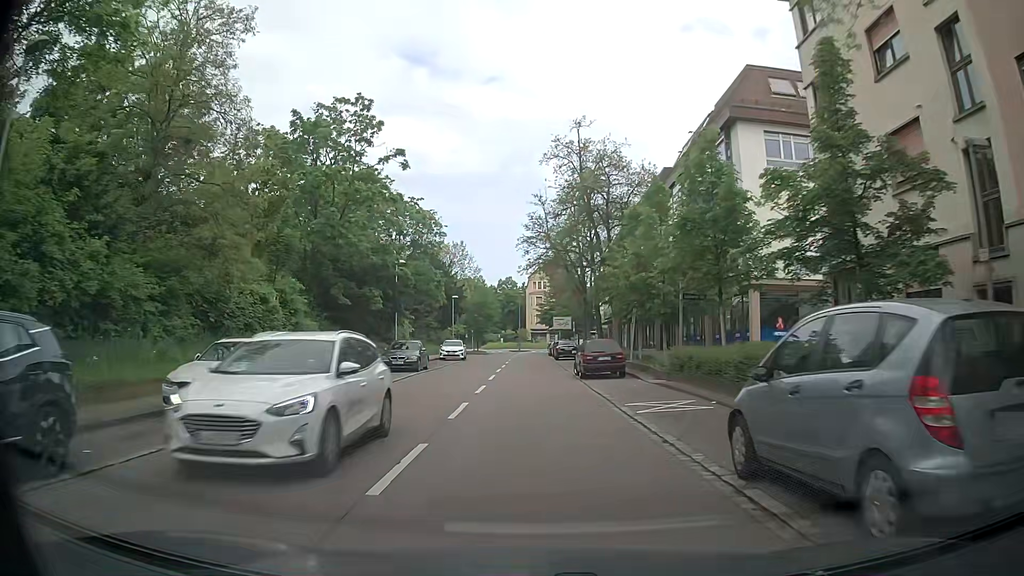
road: tertiary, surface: asphalt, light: Day
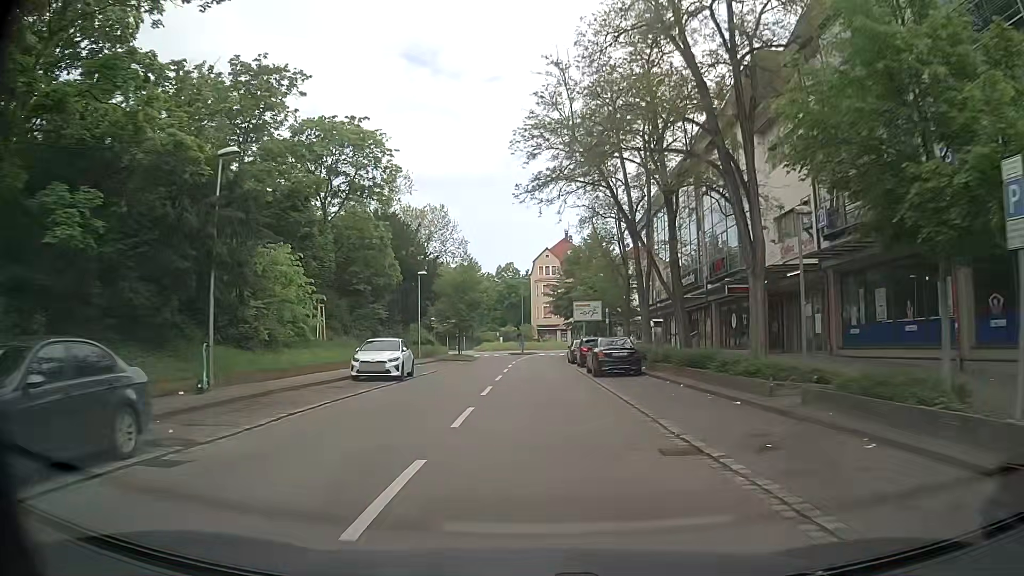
(-0.4, +25.8) m; 0°
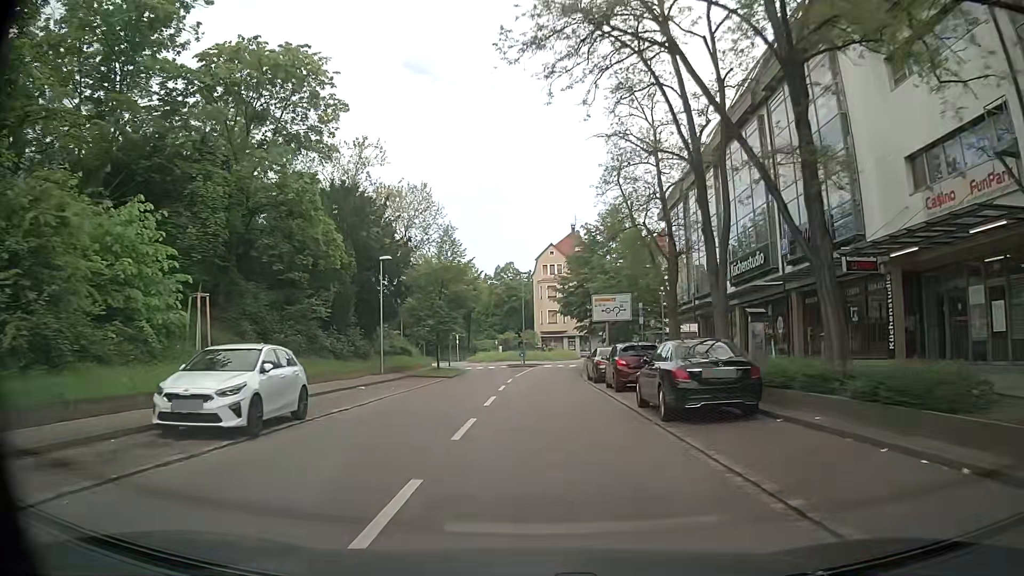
(-0.1, +12.9) m; -1°
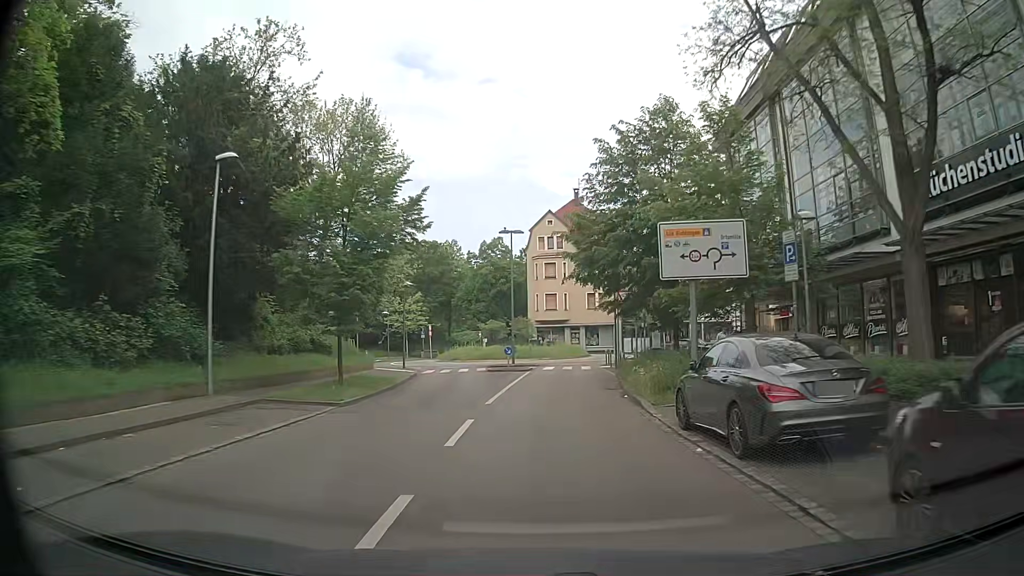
(+0.1, +19.0) m; +1°
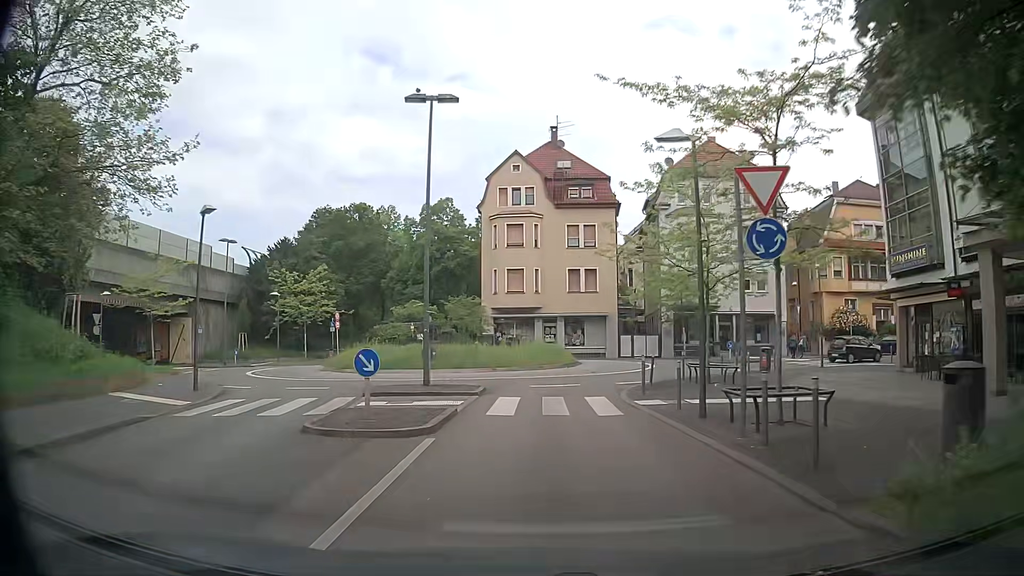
(+0.7, +22.5) m; +3°
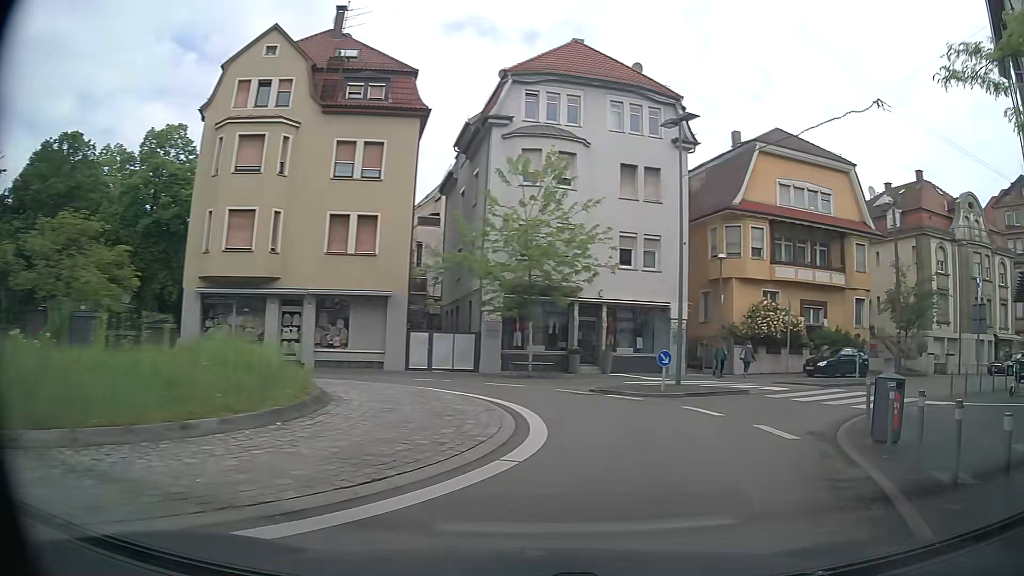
(+1.3, +20.7) m; +21°
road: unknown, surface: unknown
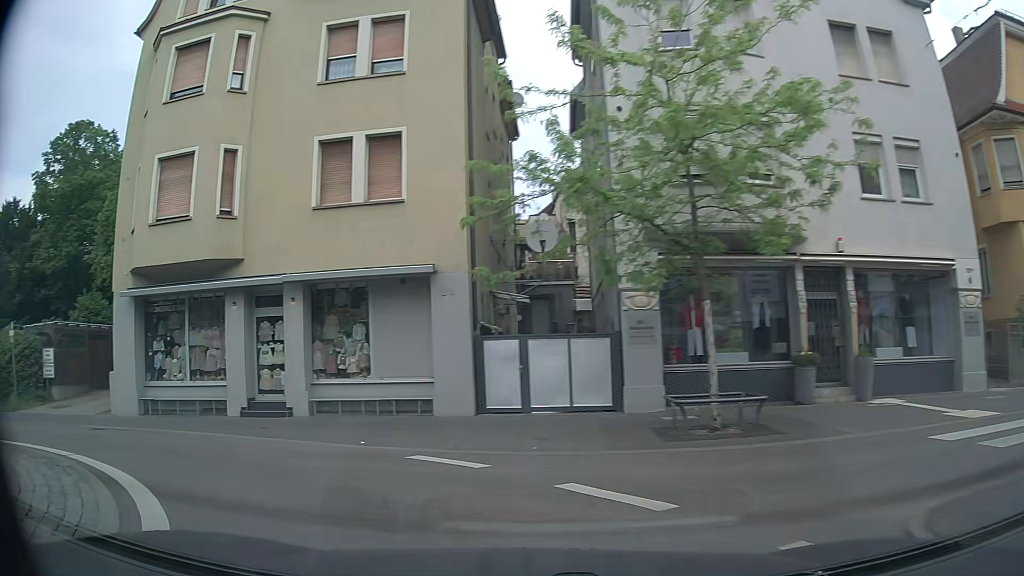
(+0.7, +14.5) m; -20°
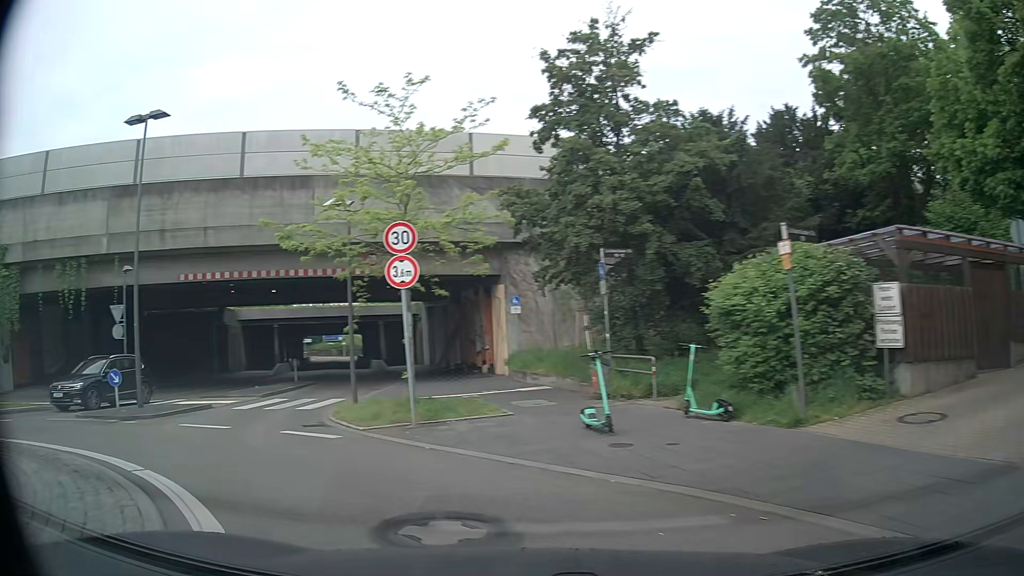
(-7.4, +10.9) m; -72°
